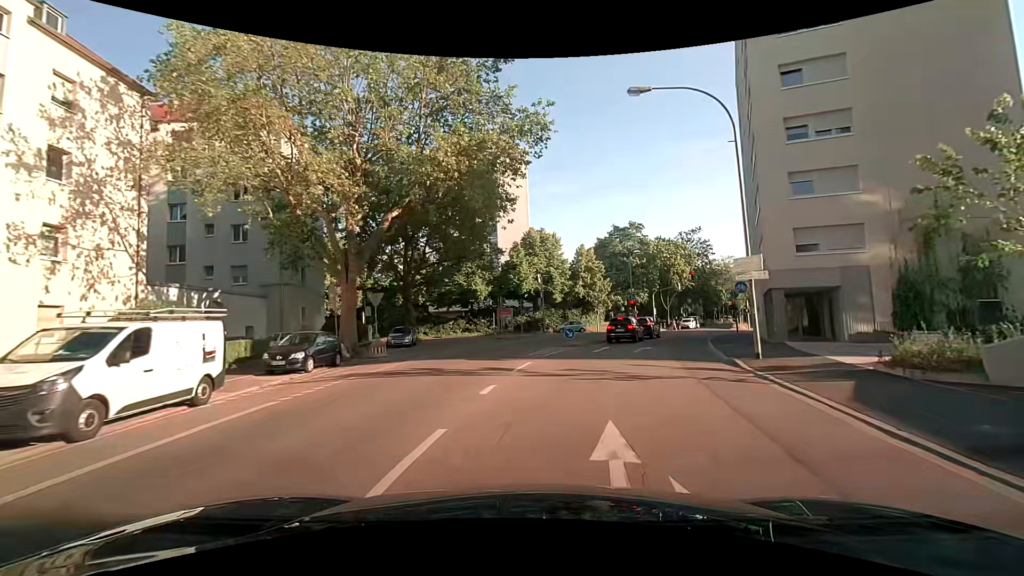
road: secondary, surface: asphalt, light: Day
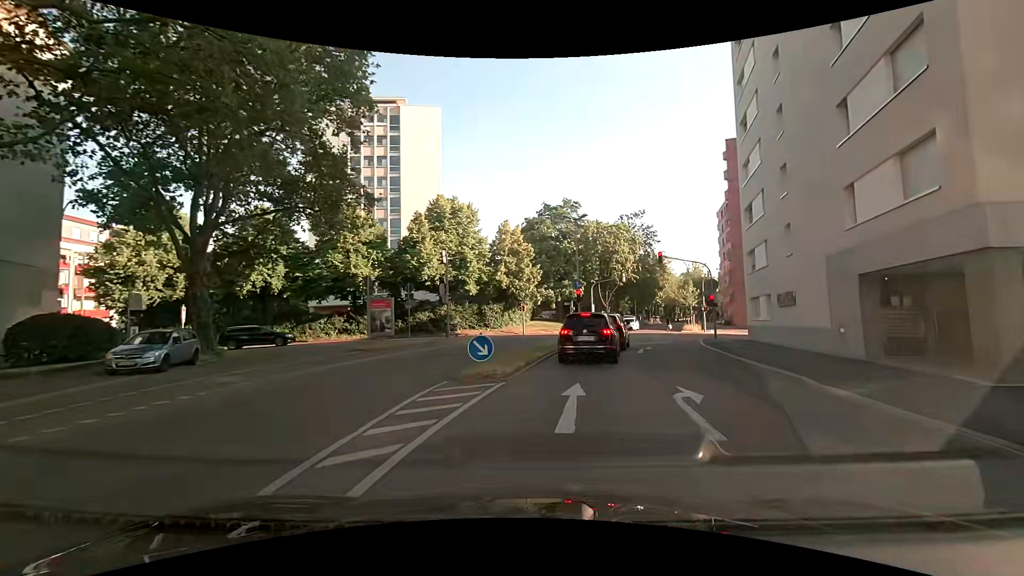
(+1.2, +16.1) m; +10°
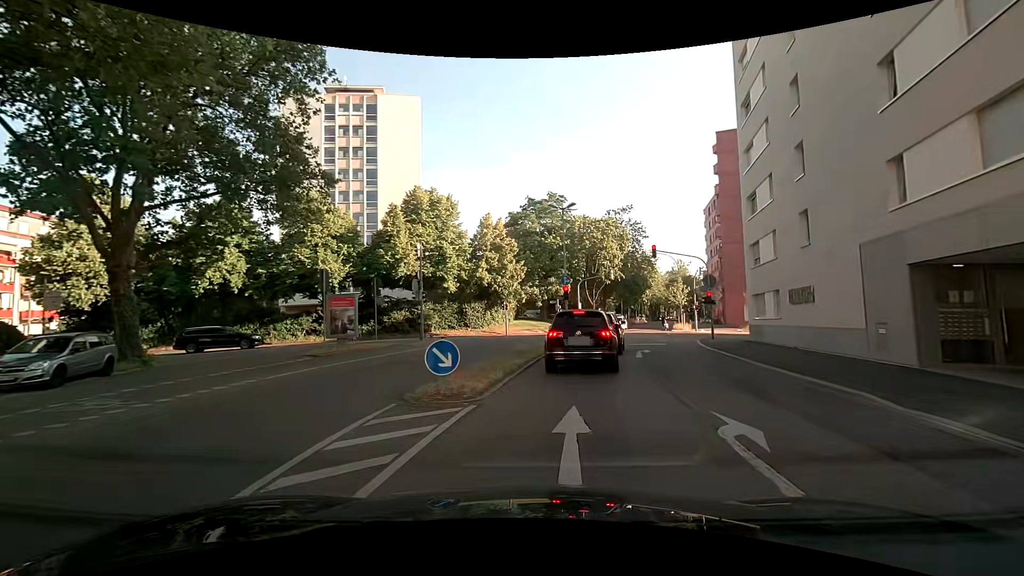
(0.0, +2.9) m; +1°
